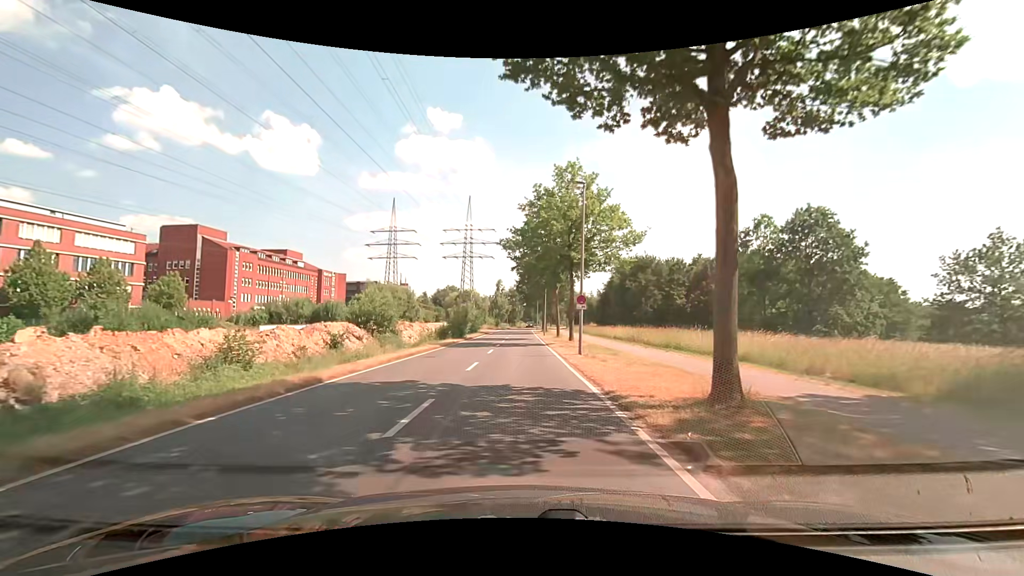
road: secondary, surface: asphalt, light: Day
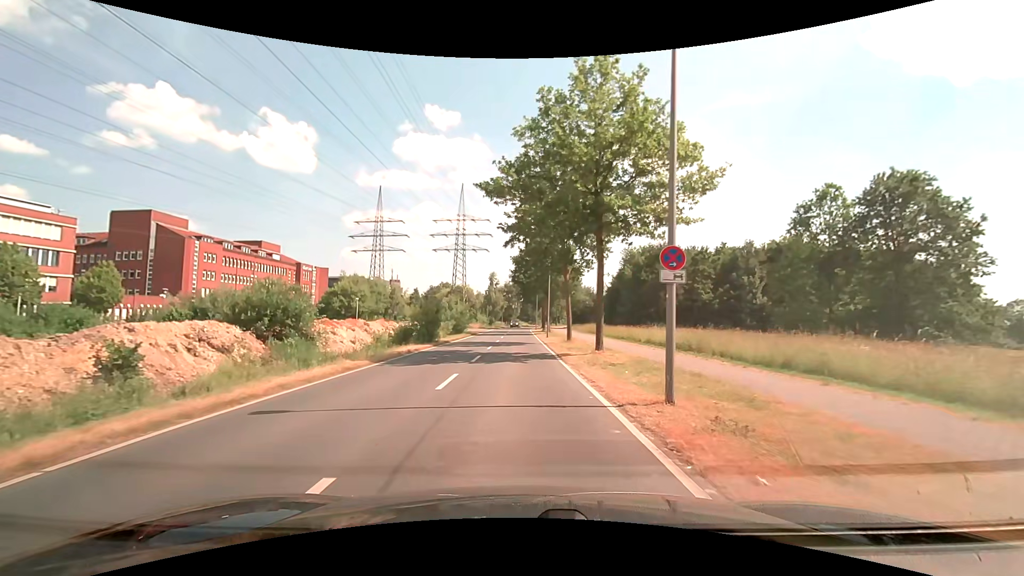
(0.0, +13.5) m; 0°
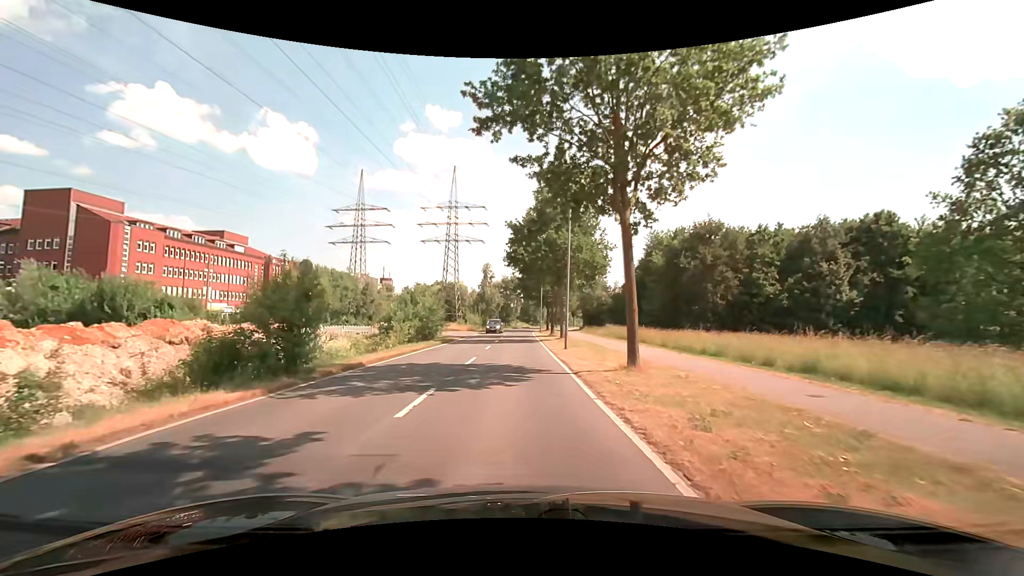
(+0.1, +18.7) m; 0°
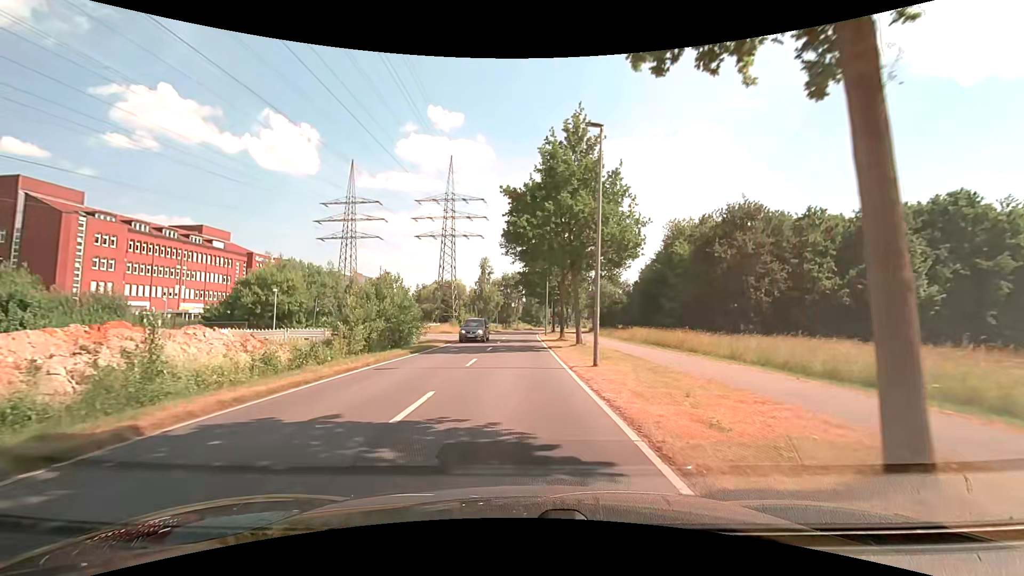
(-0.1, +9.5) m; -1°
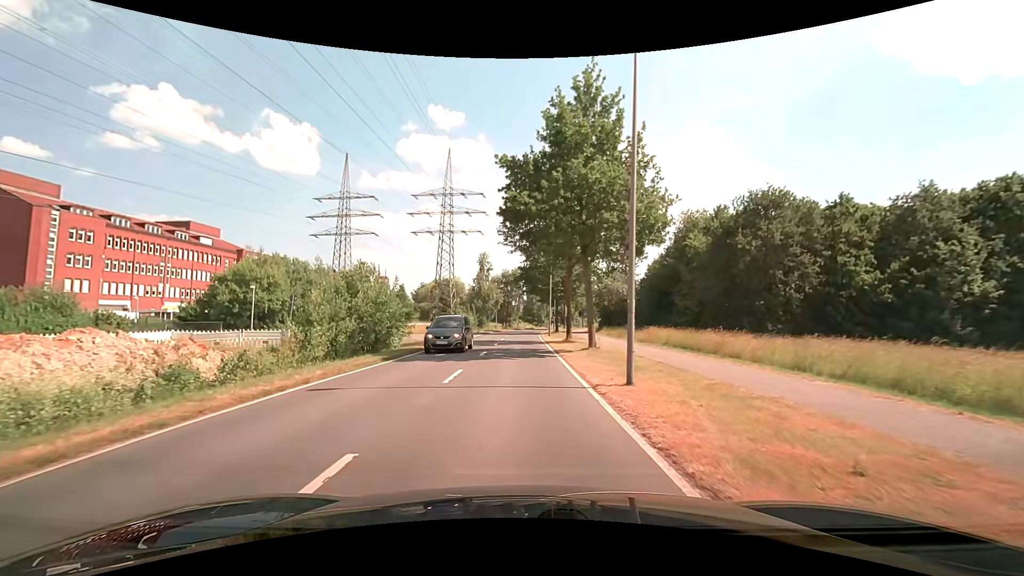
(0.0, +4.8) m; 0°
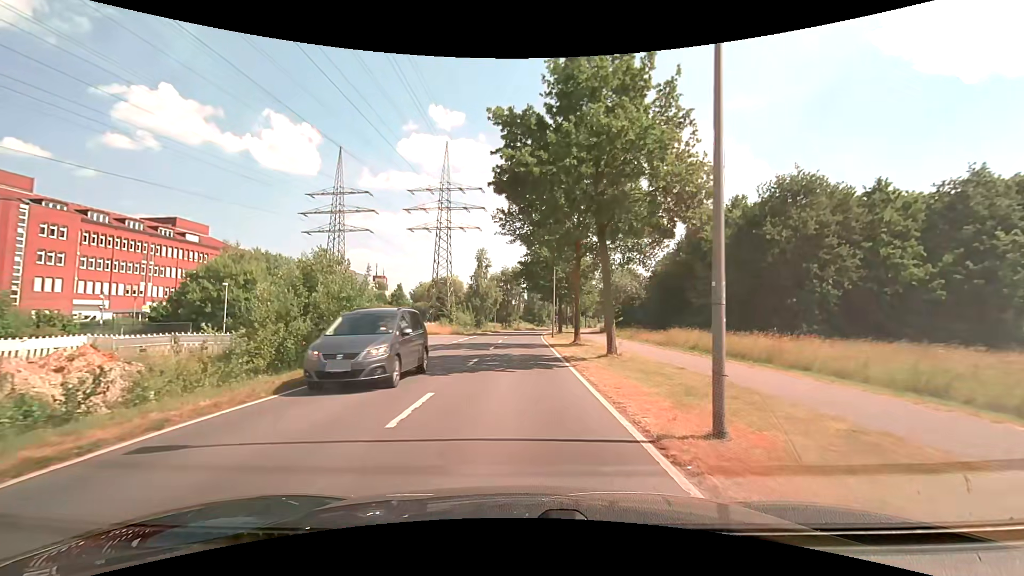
(0.0, +4.7) m; 0°
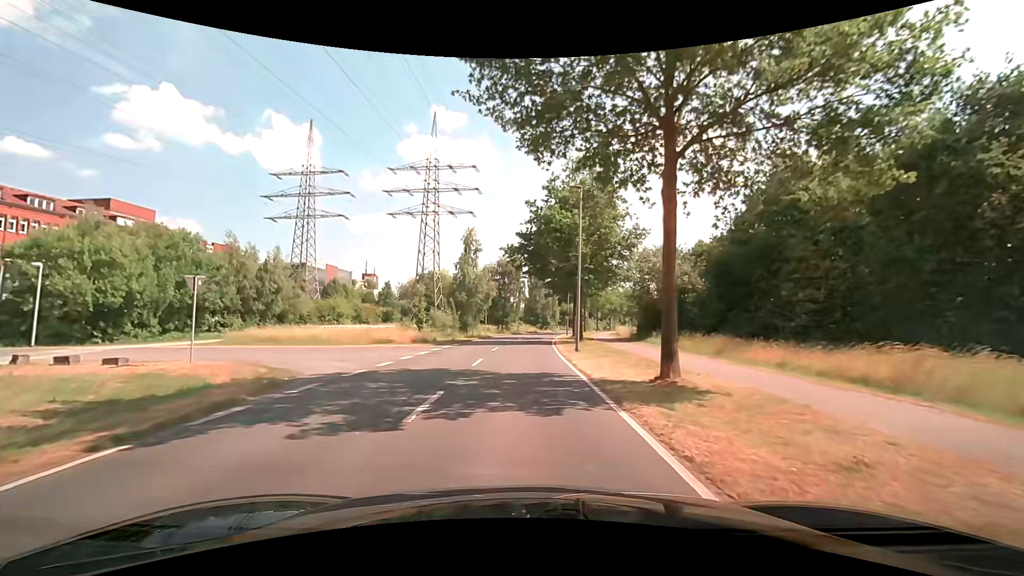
(+0.1, +17.8) m; 0°
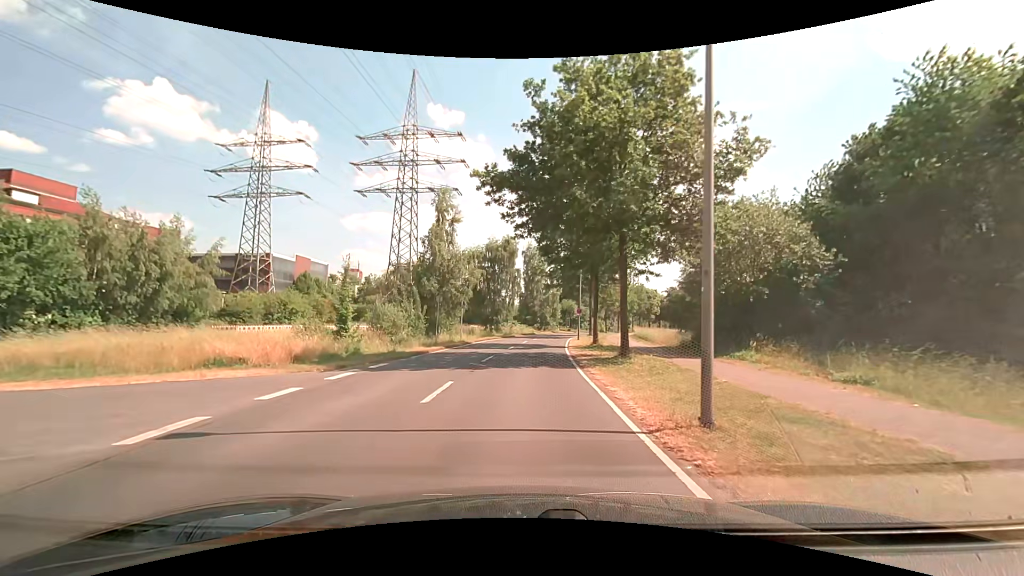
(+0.1, +16.5) m; +1°
(0, +10) (0, +20) (0, +30) (+1, +40) (+2, +50) (+4, +60) (+6, +70) (+8, +79) (+10, +89) (+13, +99) m
